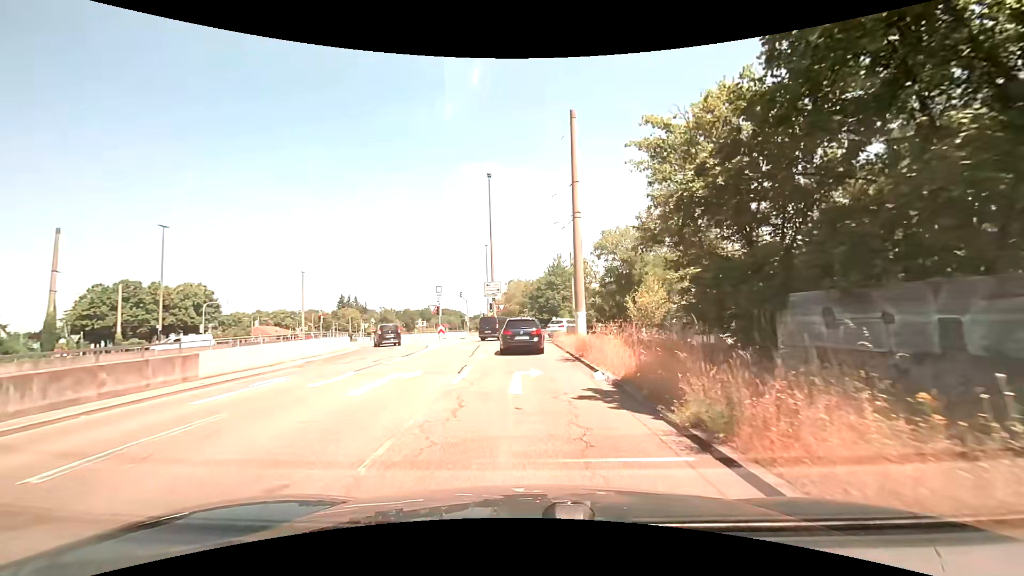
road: trunk_link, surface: asphalt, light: Day
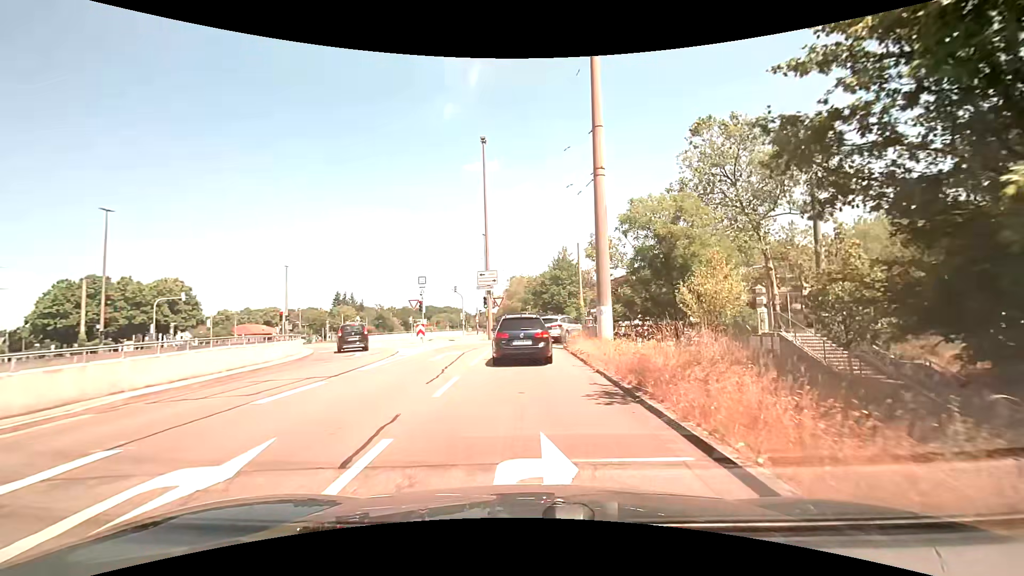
(0.0, +8.0) m; 0°
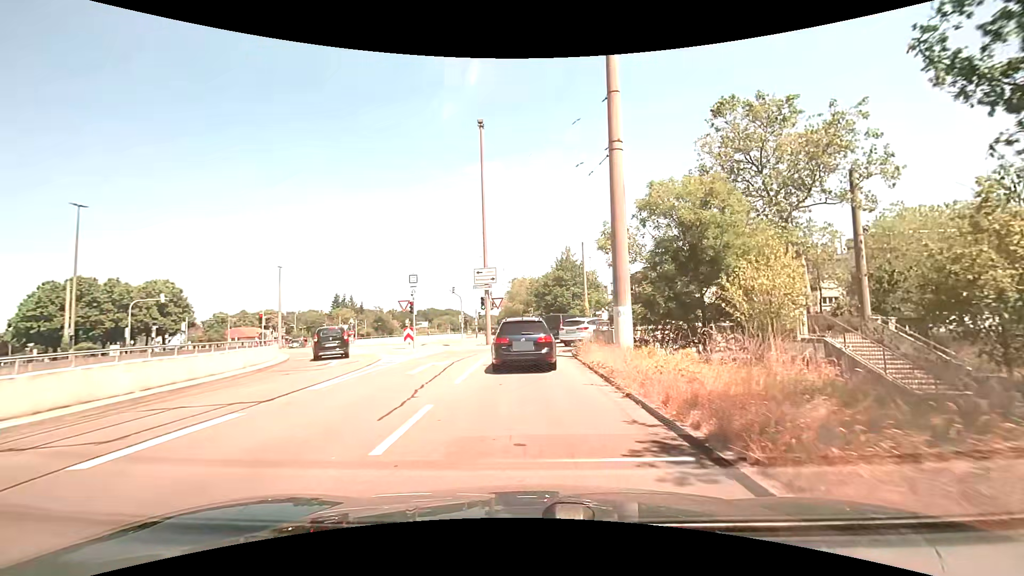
(0.0, +3.5) m; -1°
